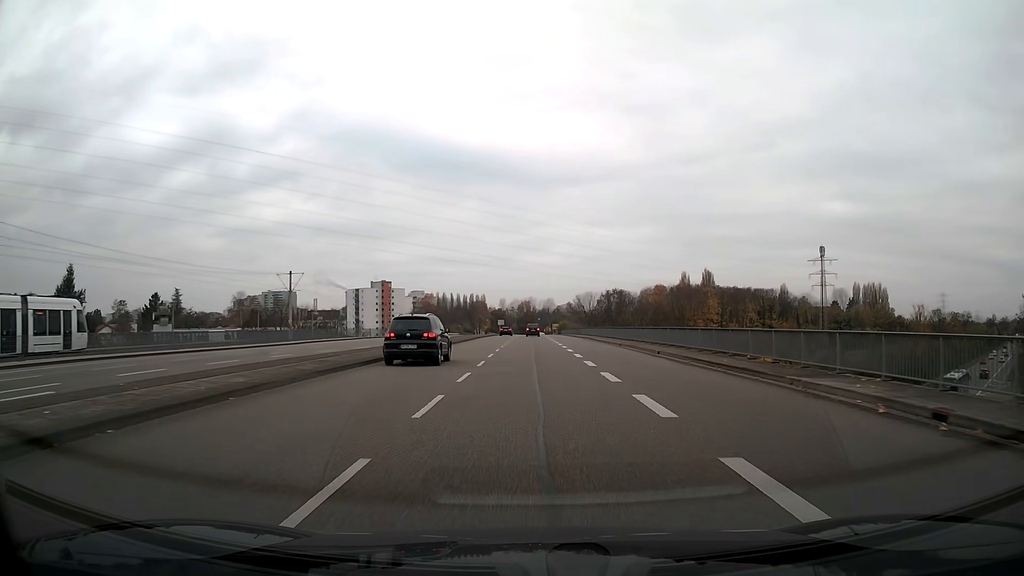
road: secondary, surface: asphalt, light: Day
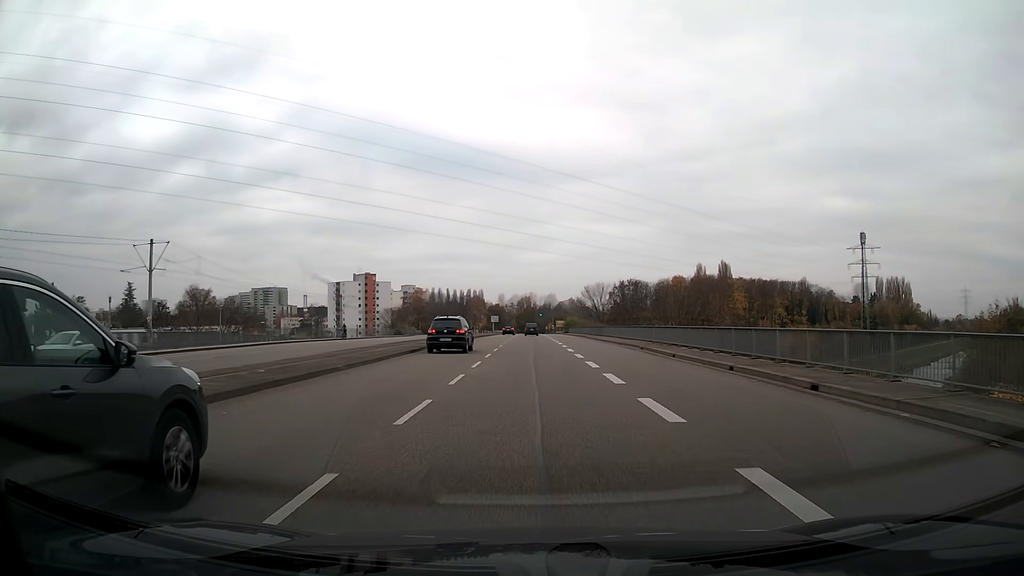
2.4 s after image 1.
(0.0, +30.6) m; 0°
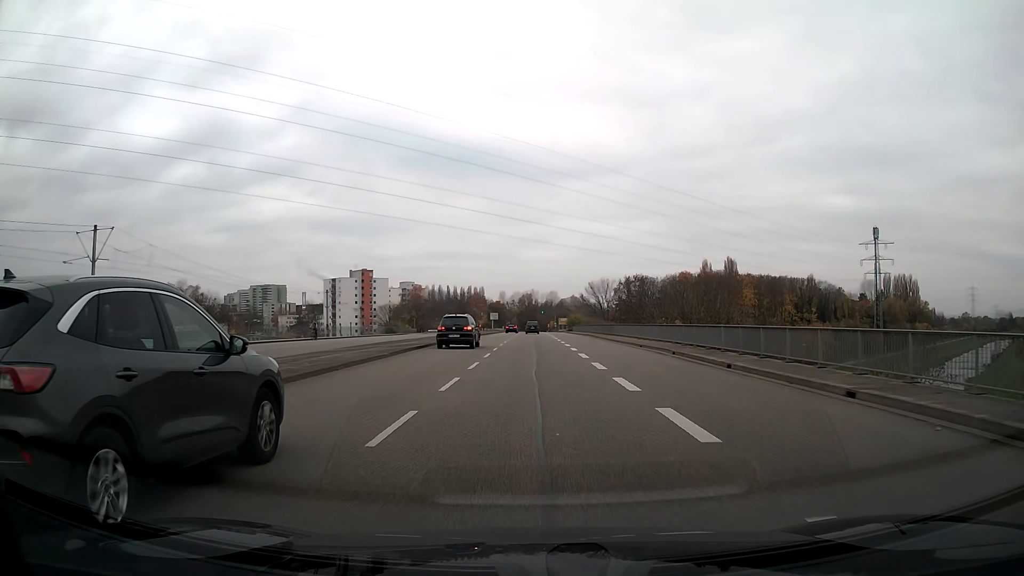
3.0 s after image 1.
(0.0, +7.6) m; 0°
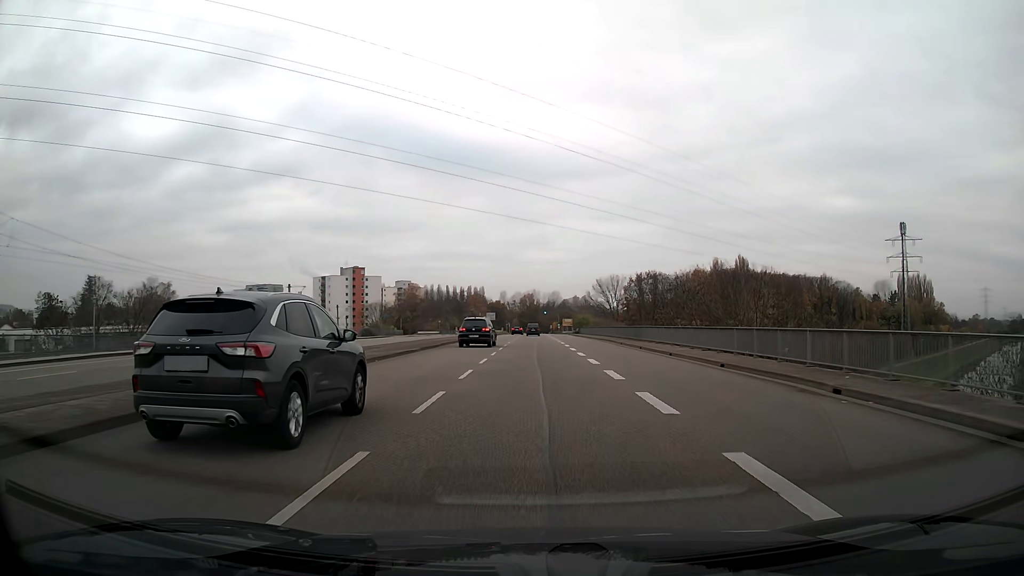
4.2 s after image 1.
(0.0, +15.3) m; 0°
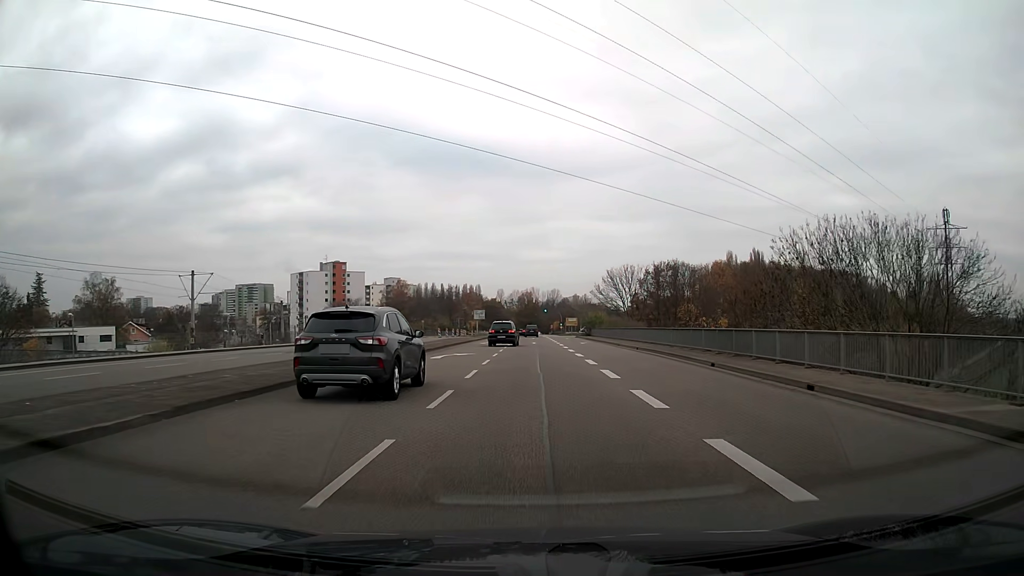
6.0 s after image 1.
(0.0, +23.0) m; 0°
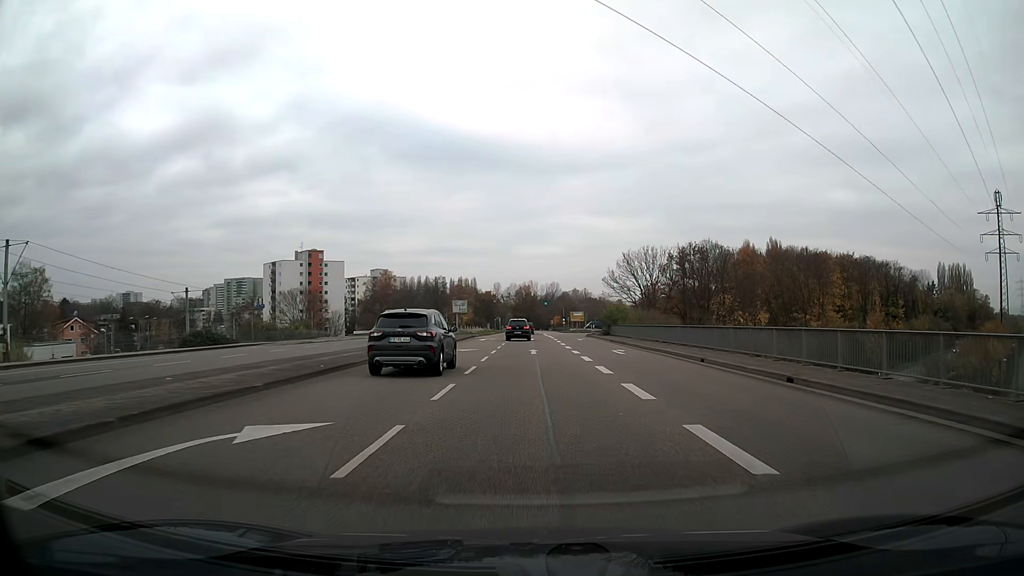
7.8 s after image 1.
(0.0, +23.1) m; 0°
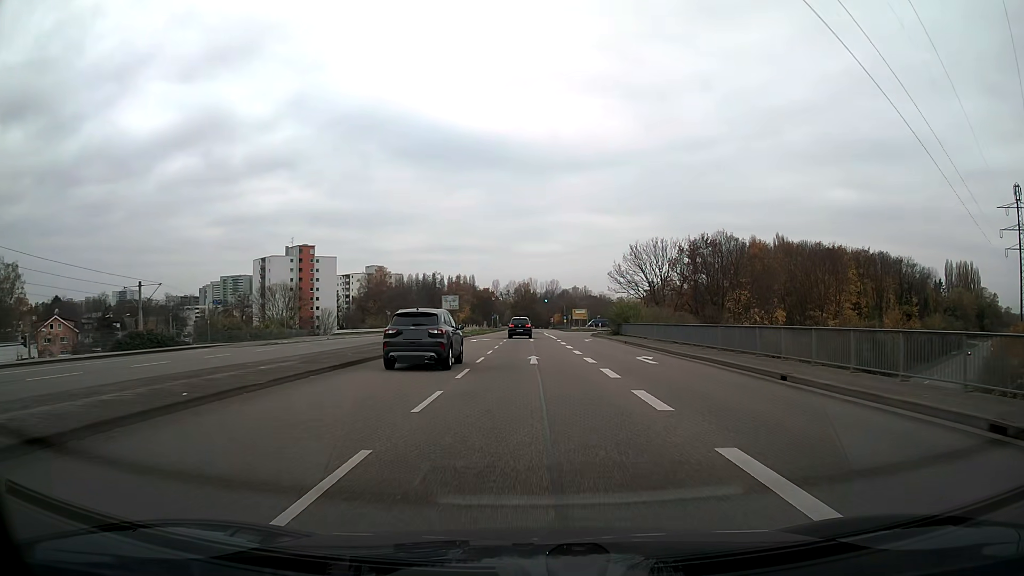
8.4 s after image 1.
(0.0, +7.7) m; 0°
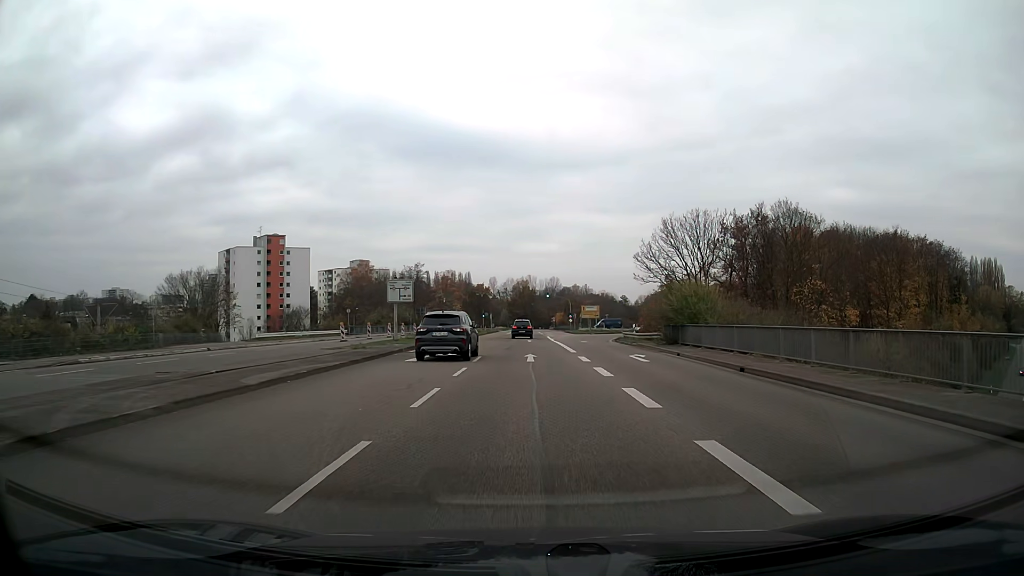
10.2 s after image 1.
(0.0, +23.3) m; 0°
(0, +10) (0, +20) (0, +30) (0, +40) (0, +50) (0, +60) (0, +70) (0, +80) (0, +90) (-1, +100) m
